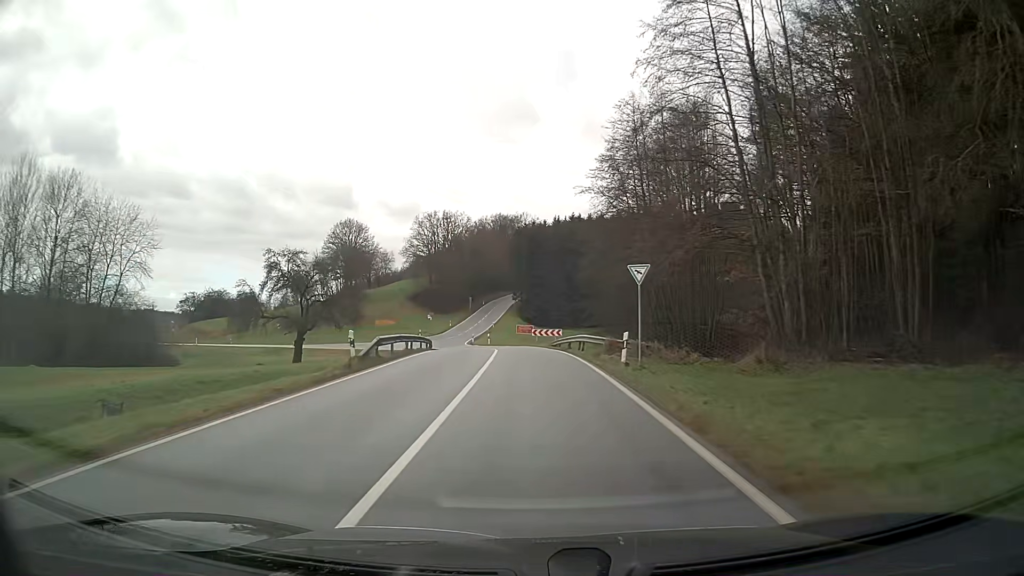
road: secondary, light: Day
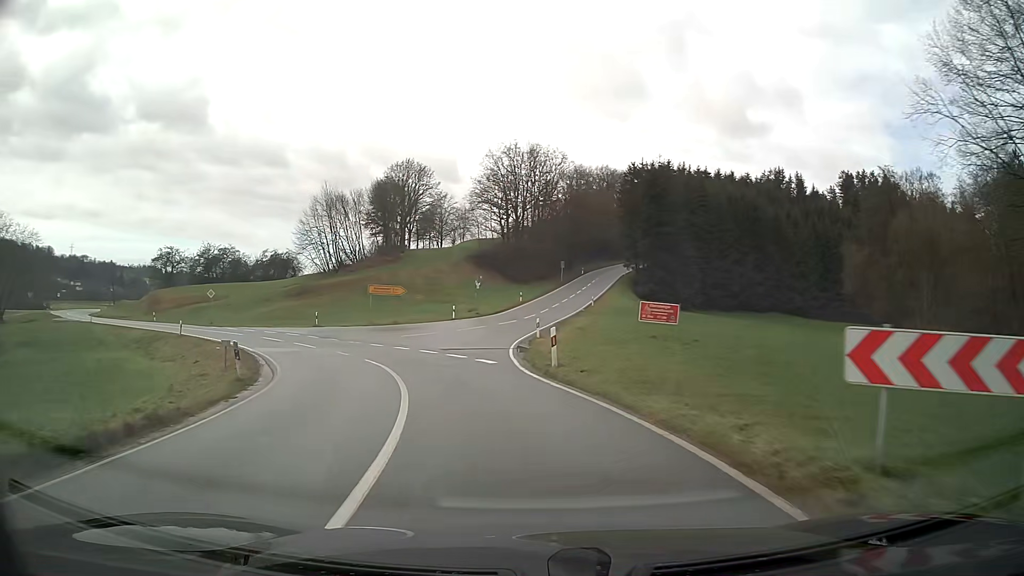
(-2.7, +45.1) m; -12°
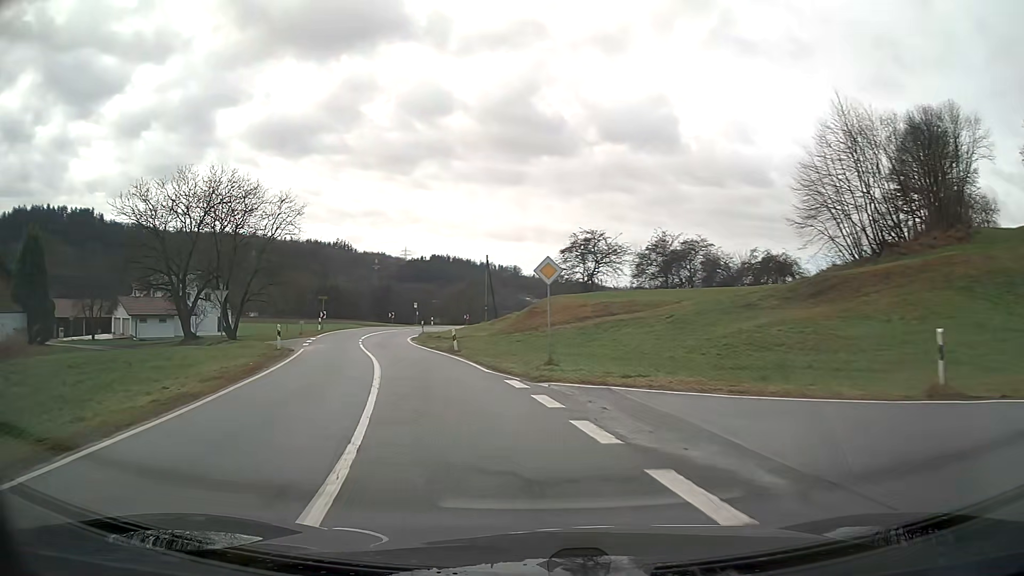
(-14.8, +37.4) m; -44°
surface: asphalt
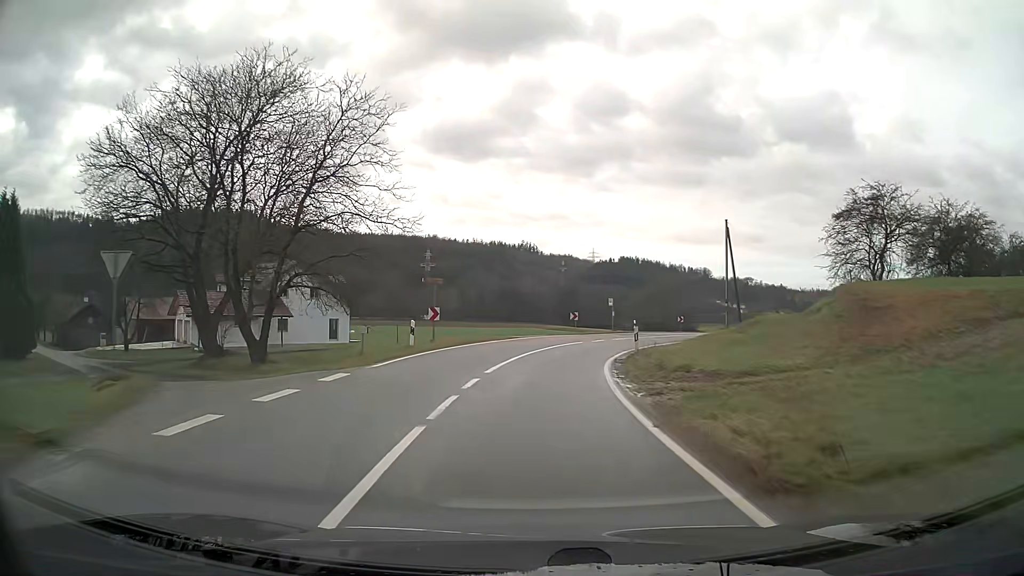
(-3.3, +25.4) m; -10°
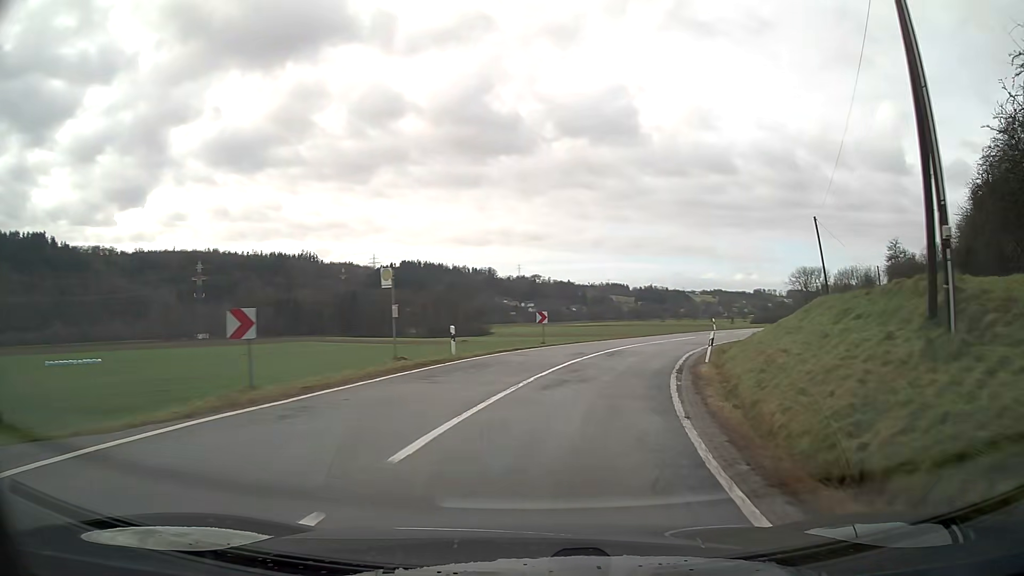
(+4.8, +33.7) m; +21°
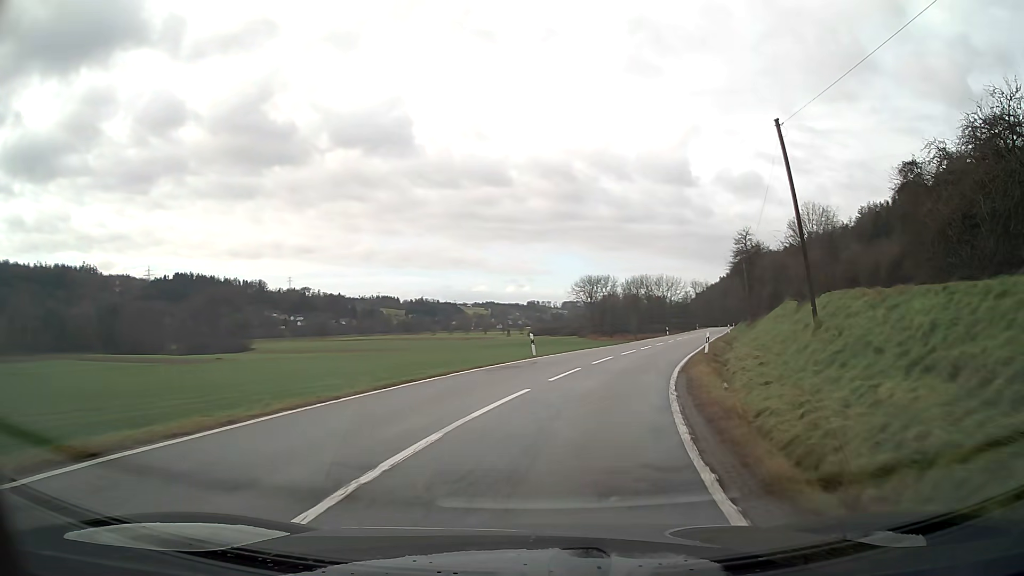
(+4.0, +25.1) m; +18°
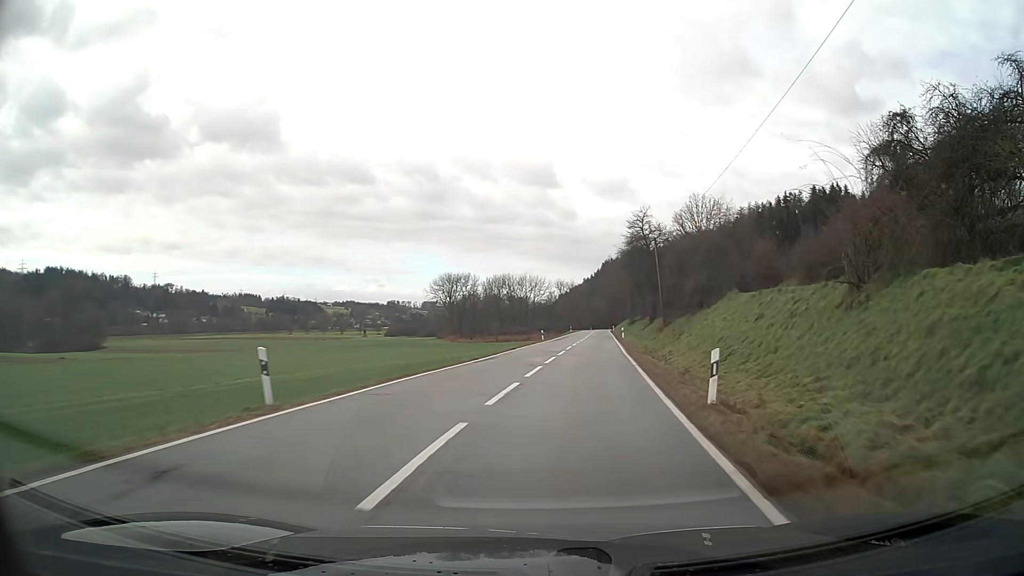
(+1.9, +17.5) m; +12°
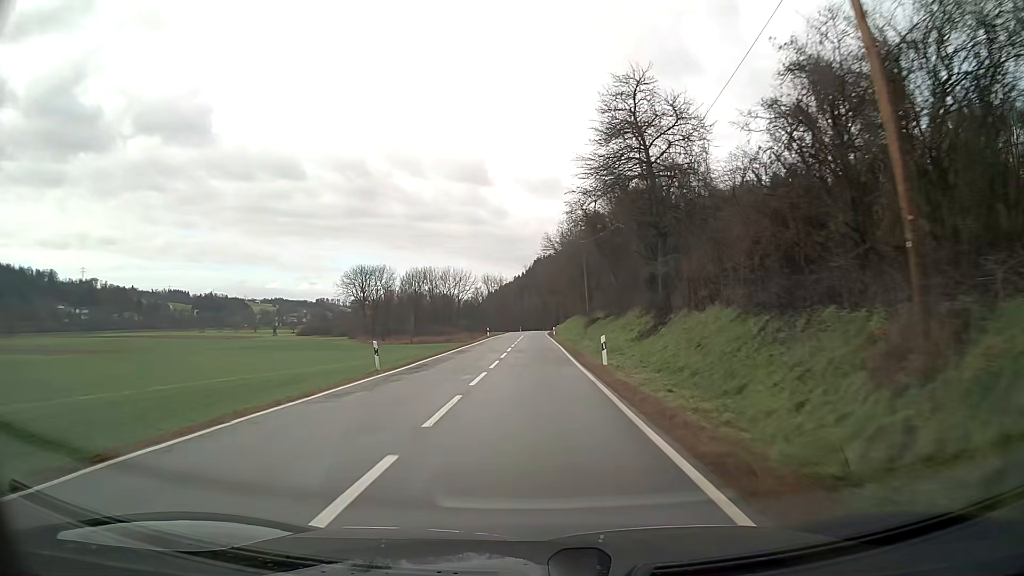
(+2.3, +39.5) m; +4°
